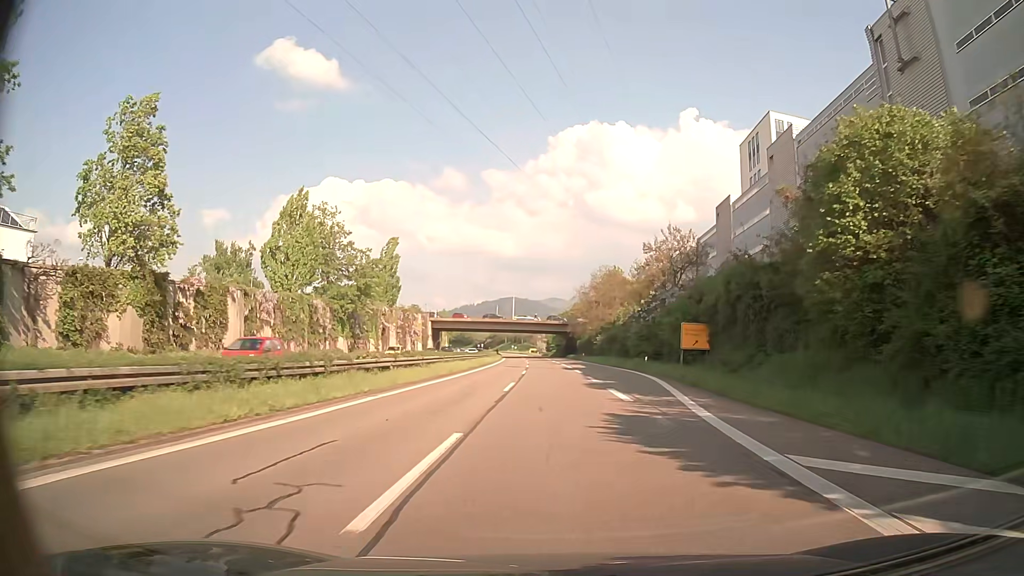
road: trunk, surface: asphalt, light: Day
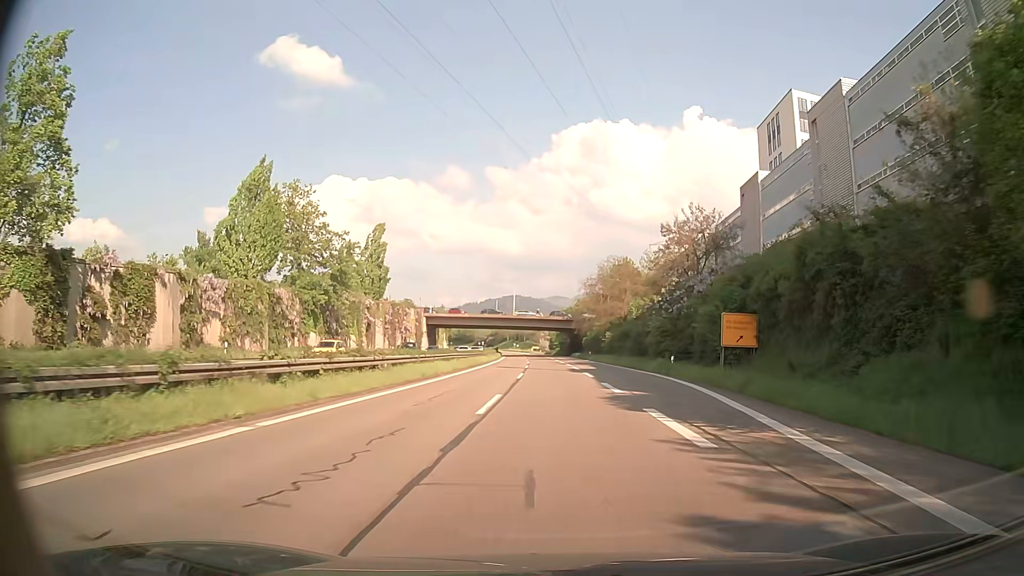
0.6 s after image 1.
(0.0, +9.0) m; 0°
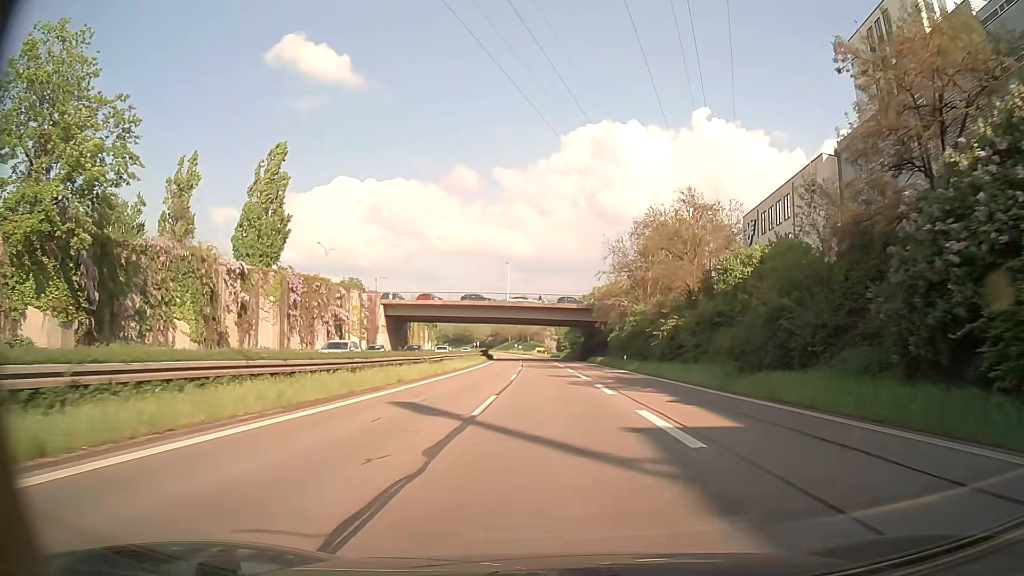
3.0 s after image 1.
(-0.1, +35.9) m; -1°
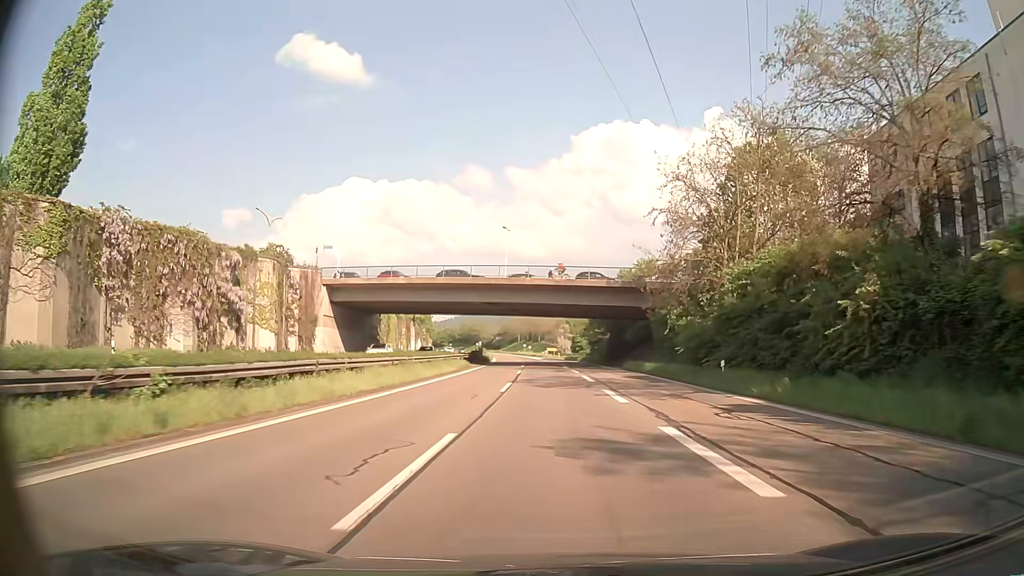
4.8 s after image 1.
(-0.2, +27.2) m; -1°
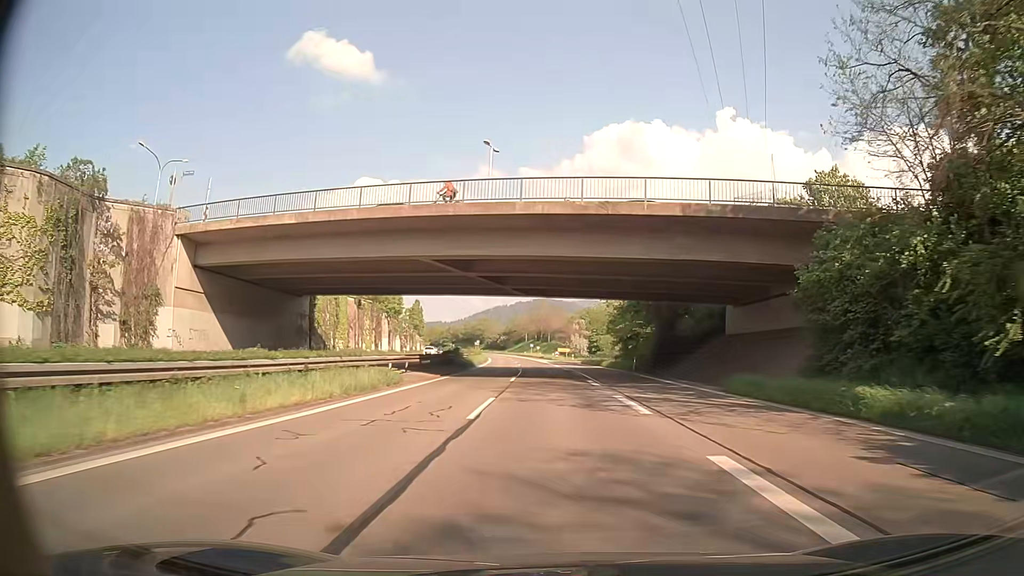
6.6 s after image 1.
(-0.4, +27.7) m; -1°
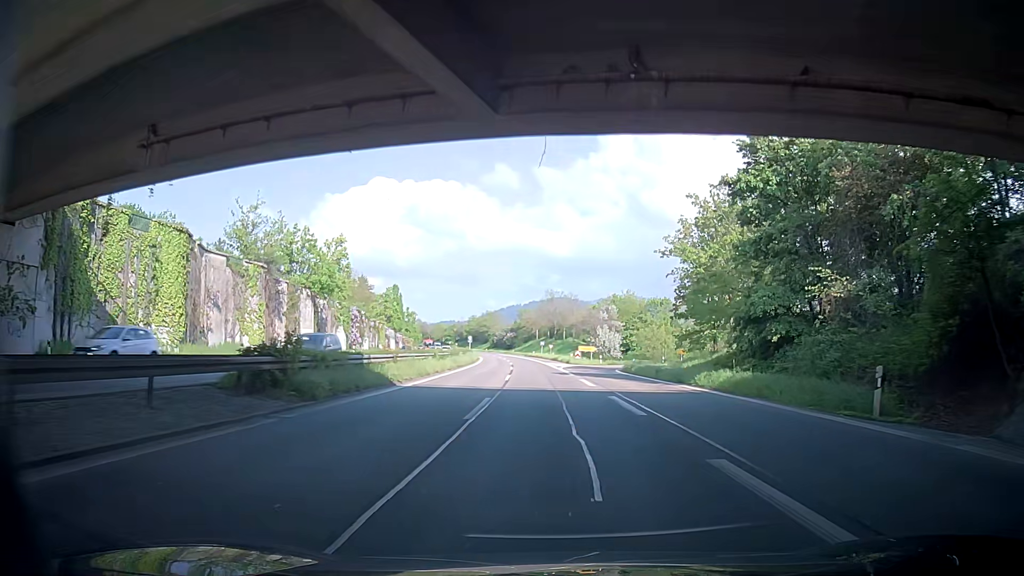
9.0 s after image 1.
(-0.3, +35.8) m; -1°
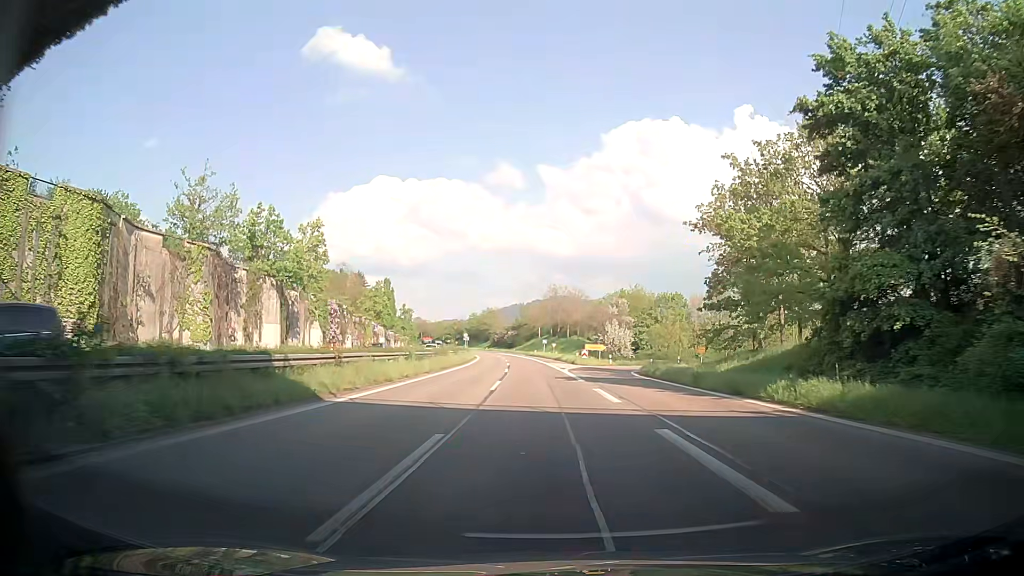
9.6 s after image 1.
(-0.2, +8.8) m; -1°
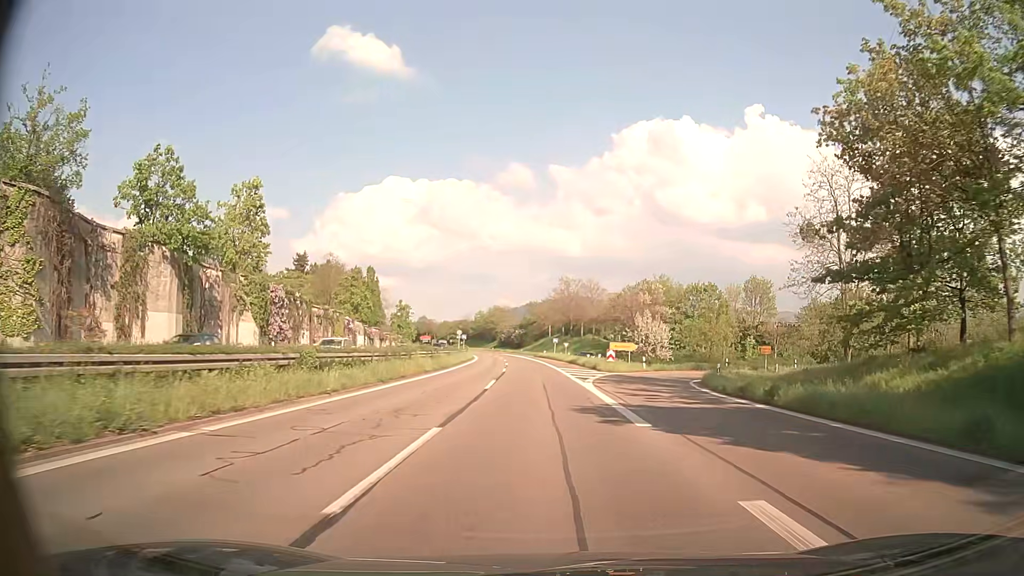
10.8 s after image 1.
(0.0, +17.5) m; -1°
(0, +10) (0, +20) (-1, +30) (-1, +40) (-2, +50) (-2, +60) (-3, +70) (-4, +80) (-5, +90) (-6, +100) m
